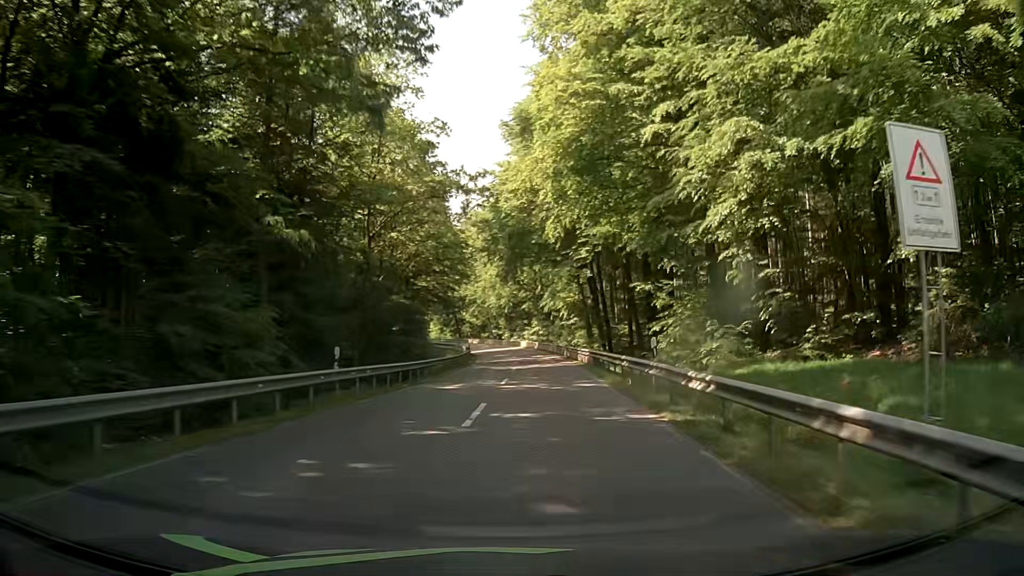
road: secondary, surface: asphalt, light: Day
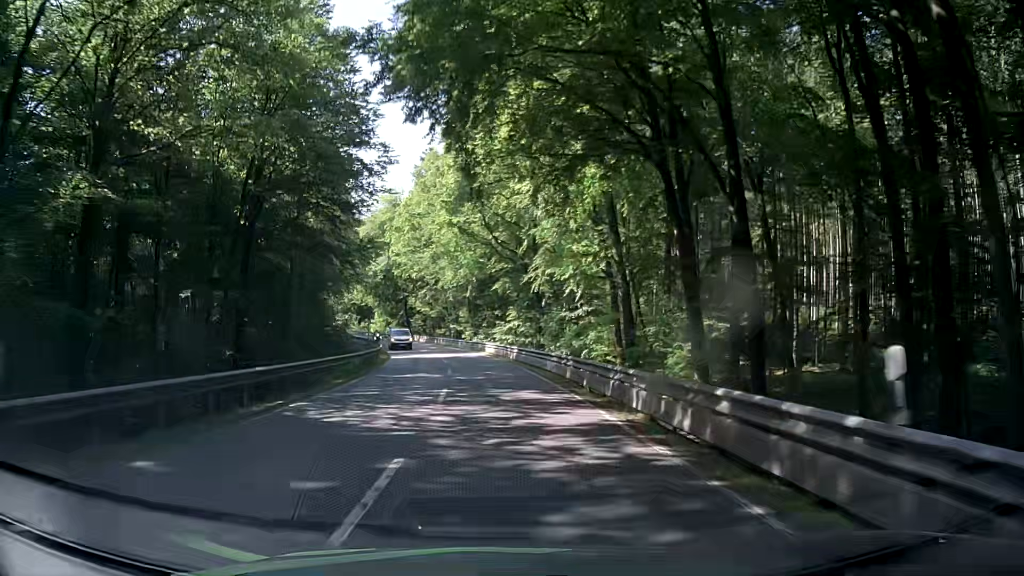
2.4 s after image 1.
(+1.5, +39.4) m; +2°
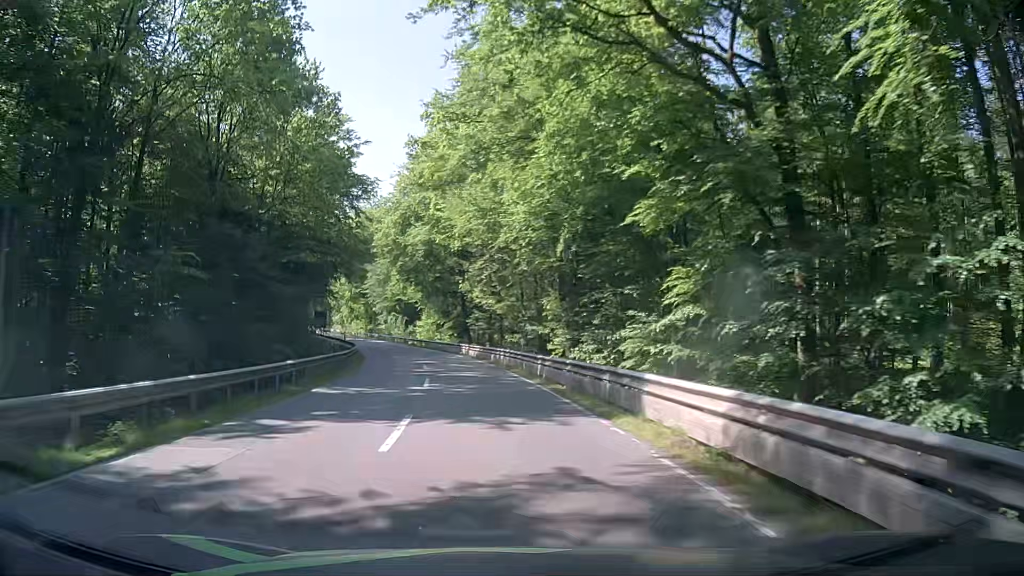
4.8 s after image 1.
(-2.2, +39.0) m; -7°
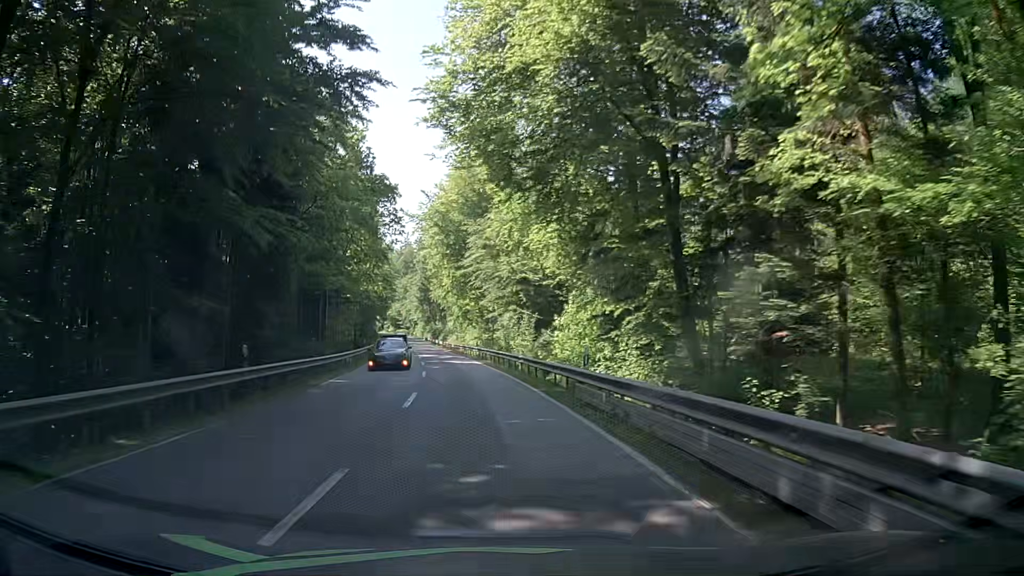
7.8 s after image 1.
(-5.5, +48.5) m; -13°
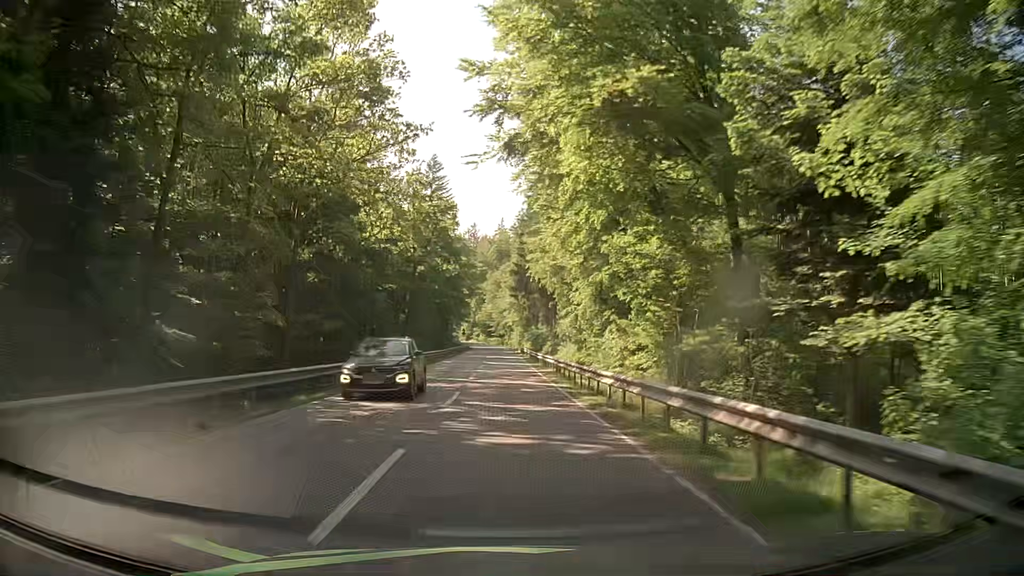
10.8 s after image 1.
(-5.4, +53.1) m; -9°
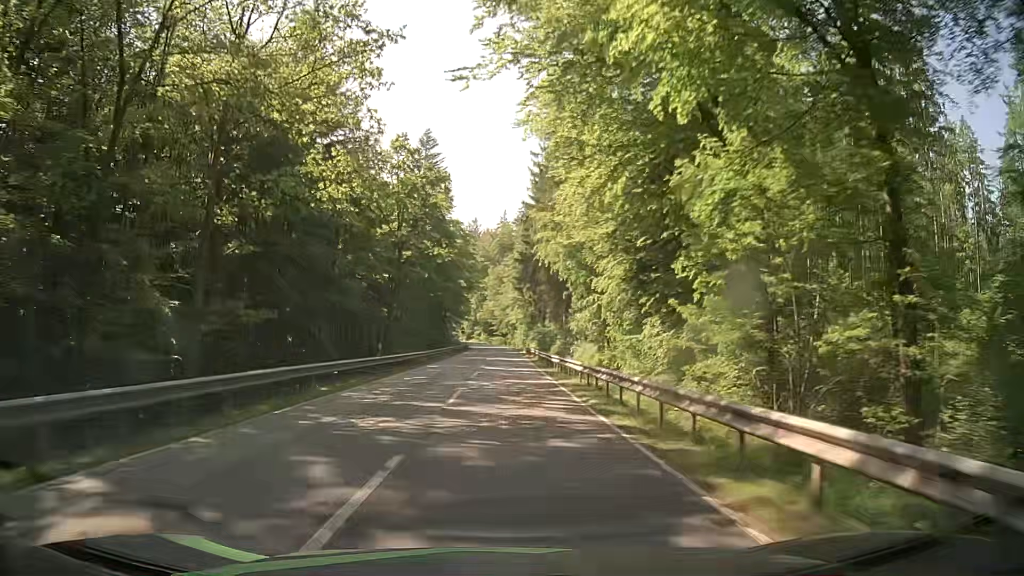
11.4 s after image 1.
(0.0, +11.5) m; 0°
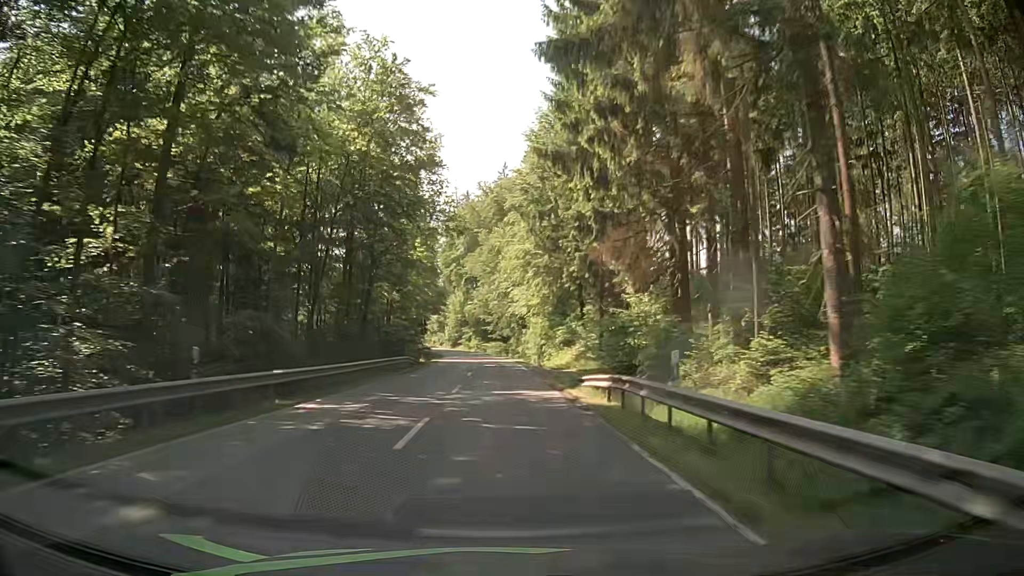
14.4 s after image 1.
(-0.4, +61.9) m; 0°
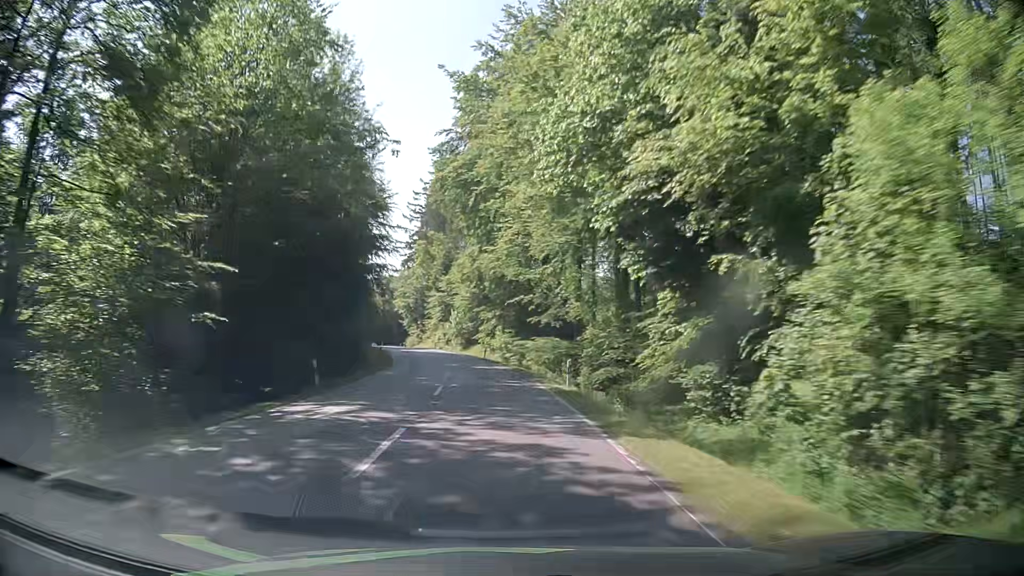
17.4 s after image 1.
(-1.4, +68.3) m; -3°
(0, +10) (-1, +20) (-1, +30) (-2, +40) (-4, +50) (-5, +60) (-7, +69) (-10, +79) (-12, +89) (-15, +98) m
